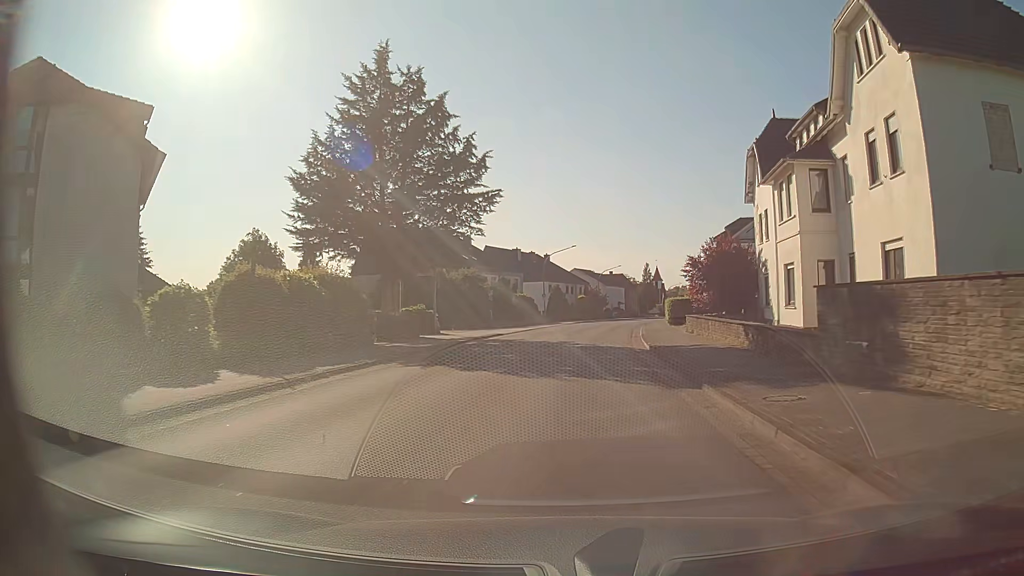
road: tertiary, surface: asphalt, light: Day
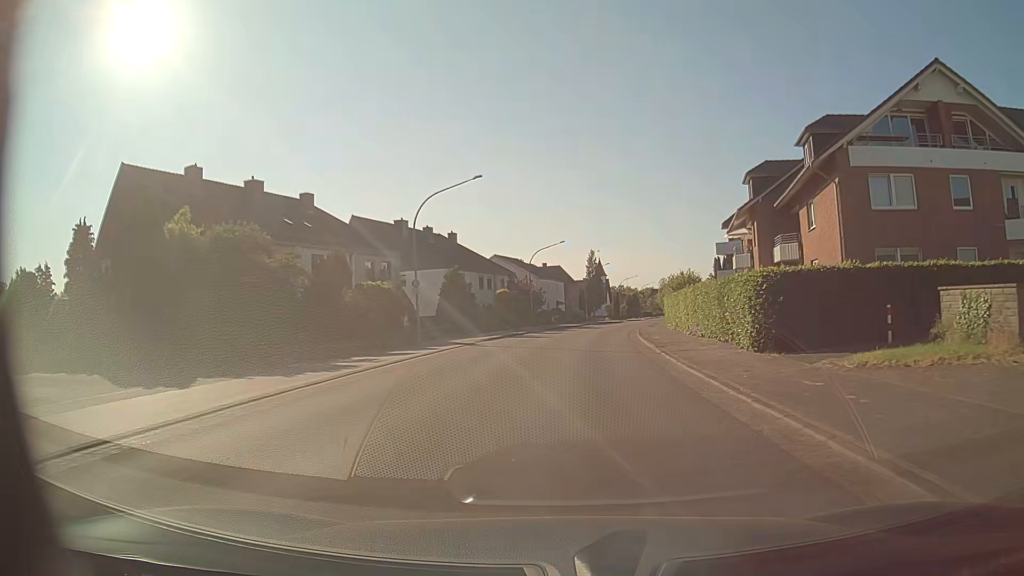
(+1.9, +37.8) m; +6°
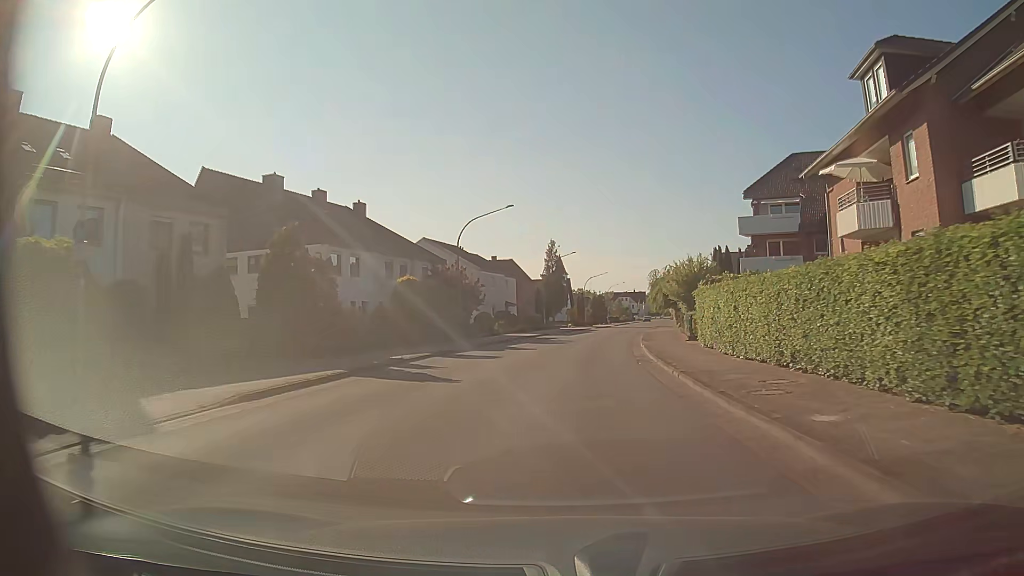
(+0.6, +23.0) m; +3°
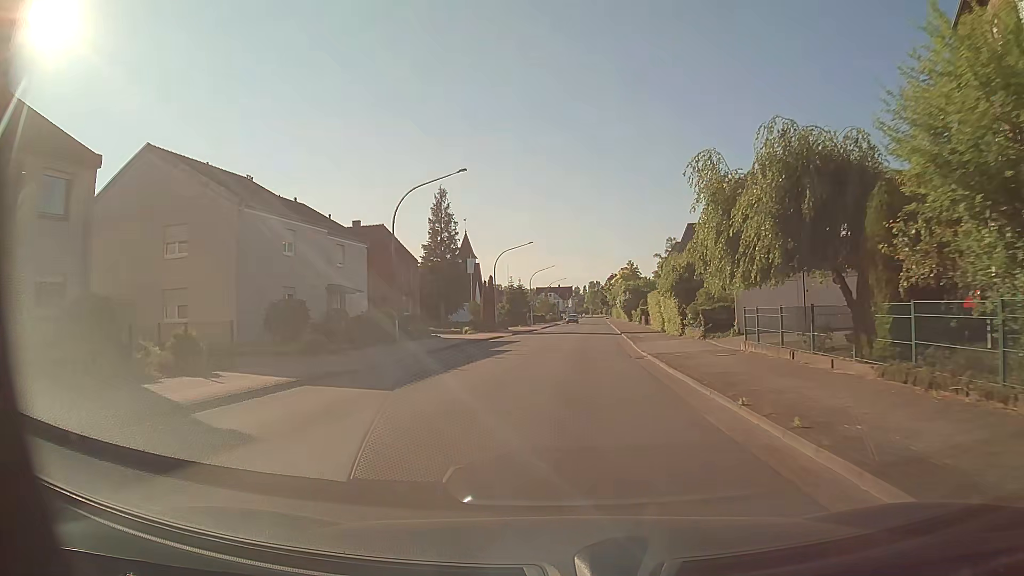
(+2.2, +38.8) m; +7°
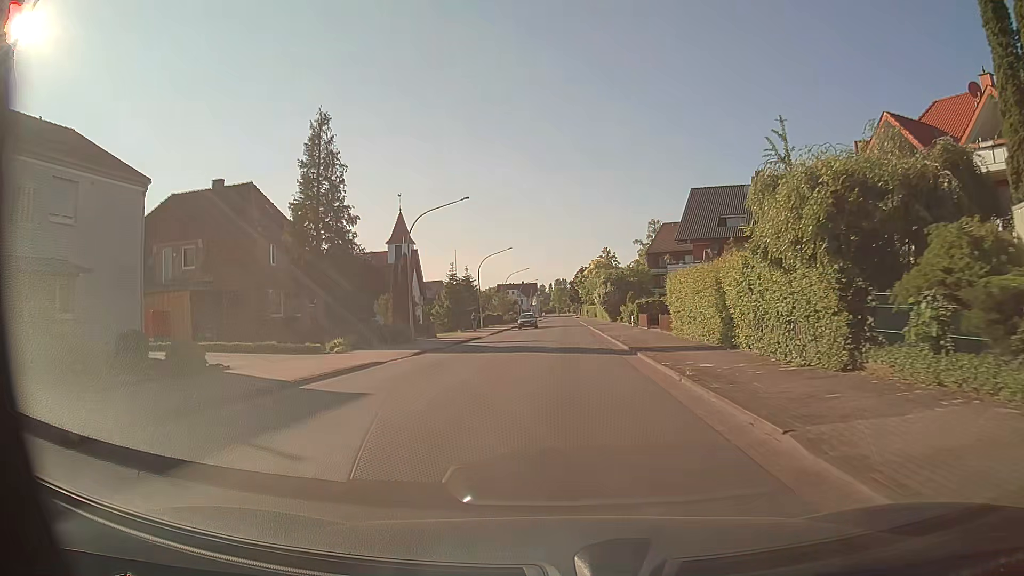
(+0.7, +23.8) m; +3°
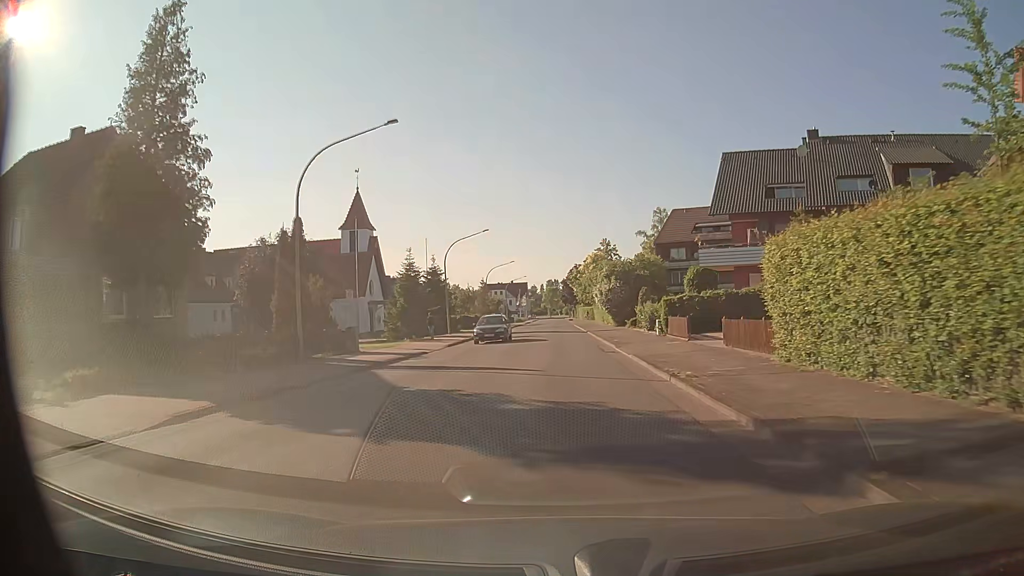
(+0.1, +16.0) m; +1°
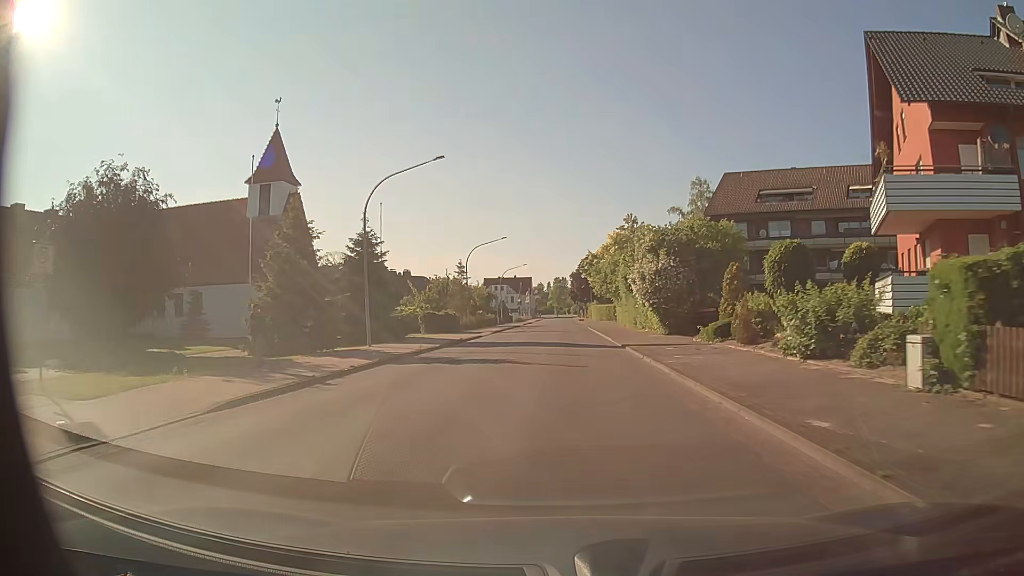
(-0.2, +24.1) m; -1°
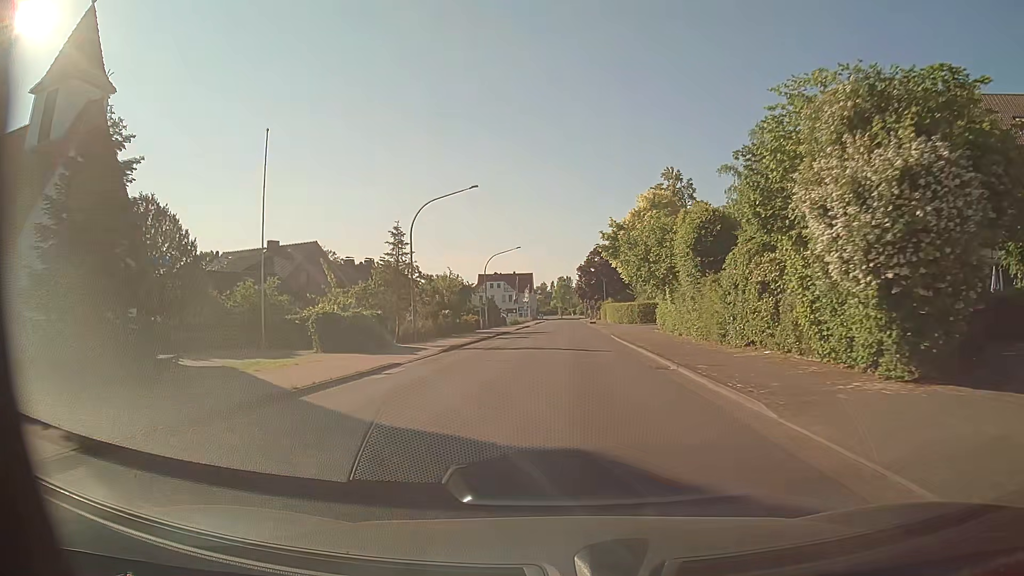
(-0.3, +24.3) m; -1°
(0, +10) (0, +20) (0, +30) (+1, +40) (+1, +50) (+1, +60) (+1, +70) (+2, +80) (+2, +90) (+2, +100) m
